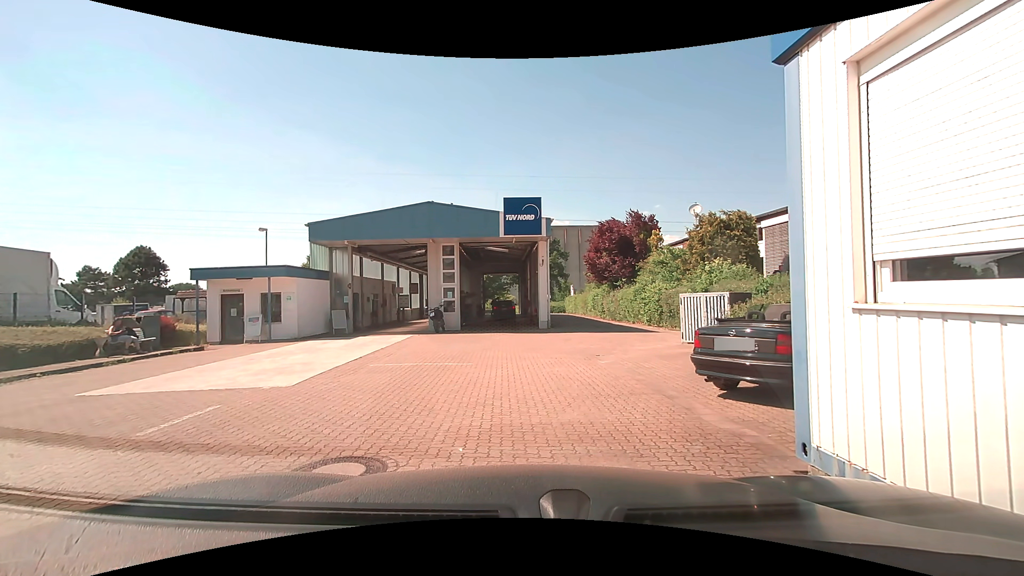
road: service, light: Day
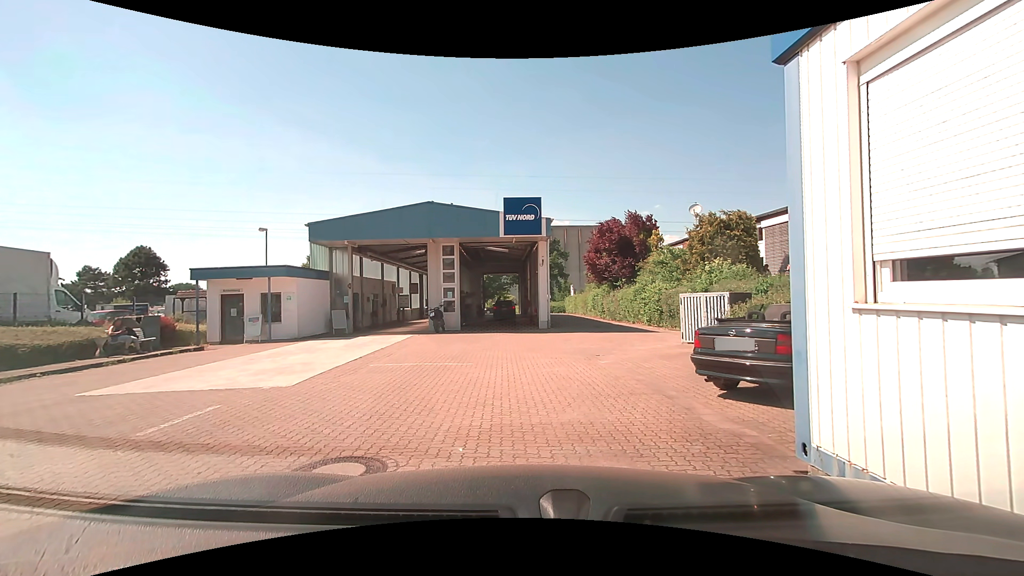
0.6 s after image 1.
(0.0, 0.0) m; 0°
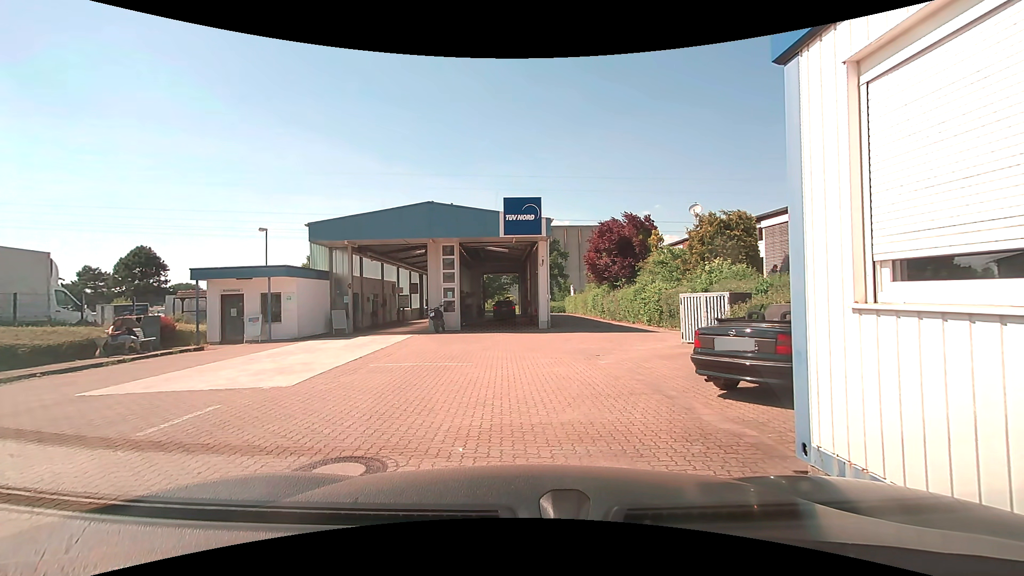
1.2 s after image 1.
(0.0, 0.0) m; 0°
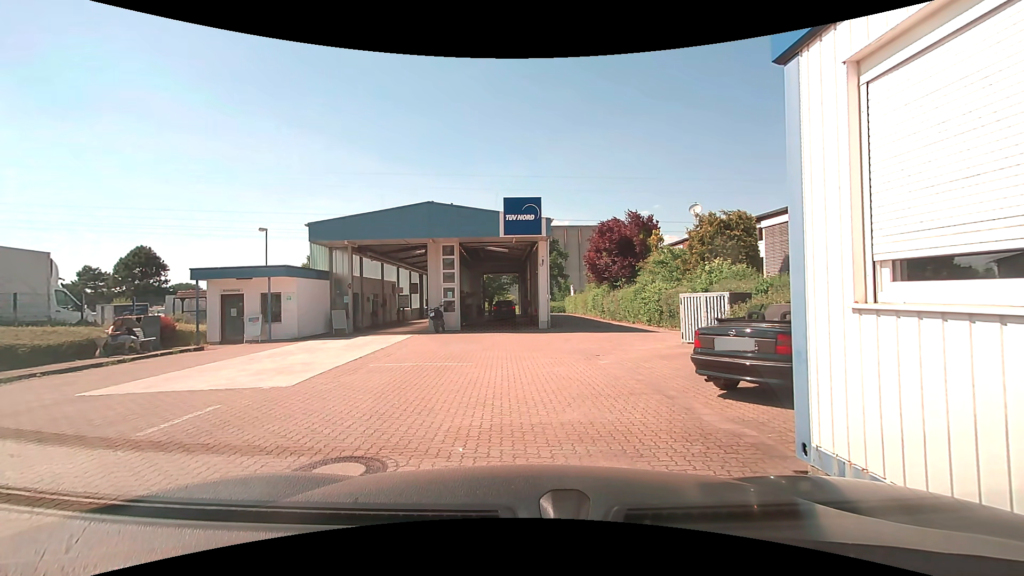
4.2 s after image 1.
(0.0, 0.0) m; 0°
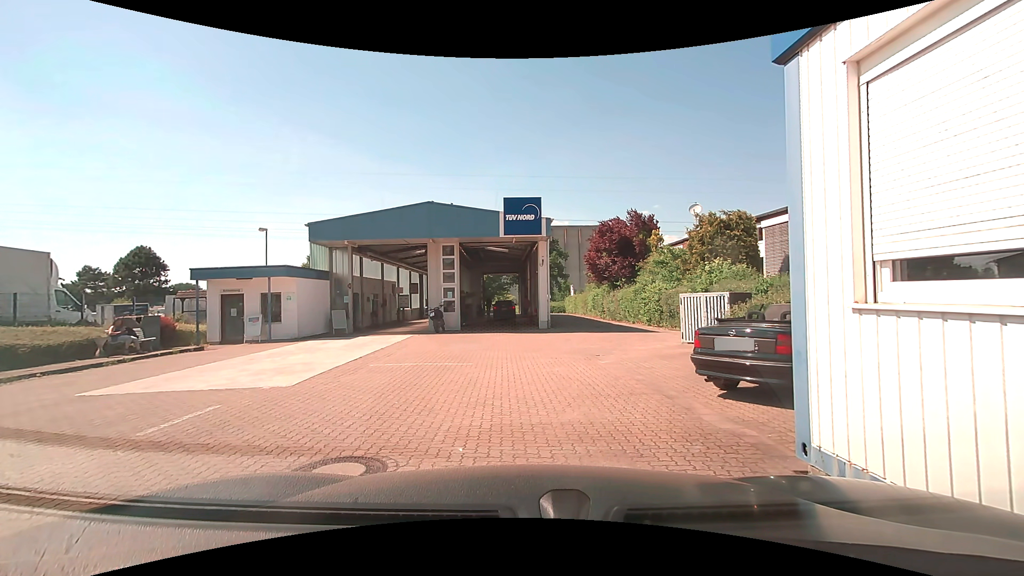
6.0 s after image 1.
(0.0, 0.0) m; 0°
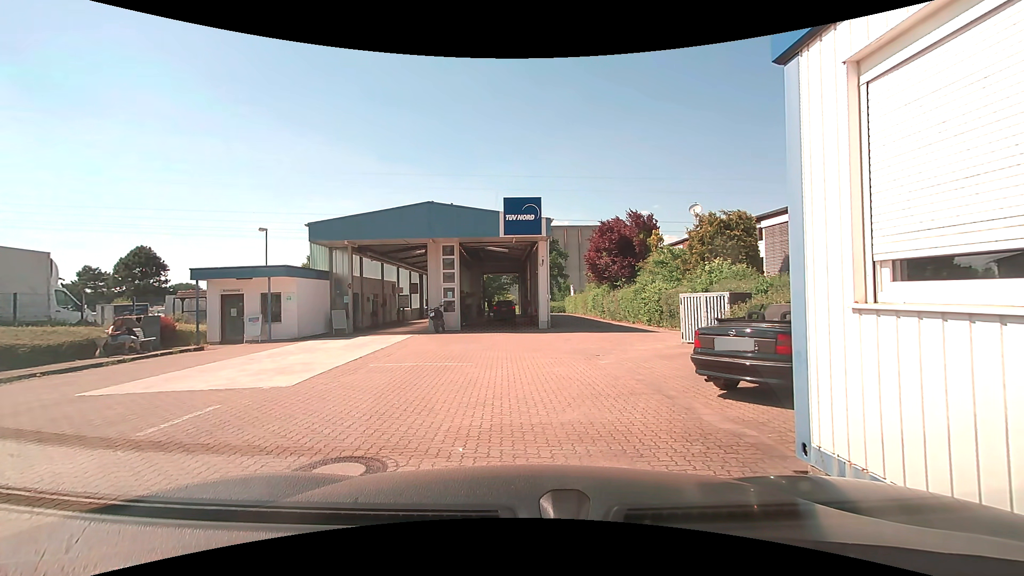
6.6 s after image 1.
(0.0, 0.0) m; 0°
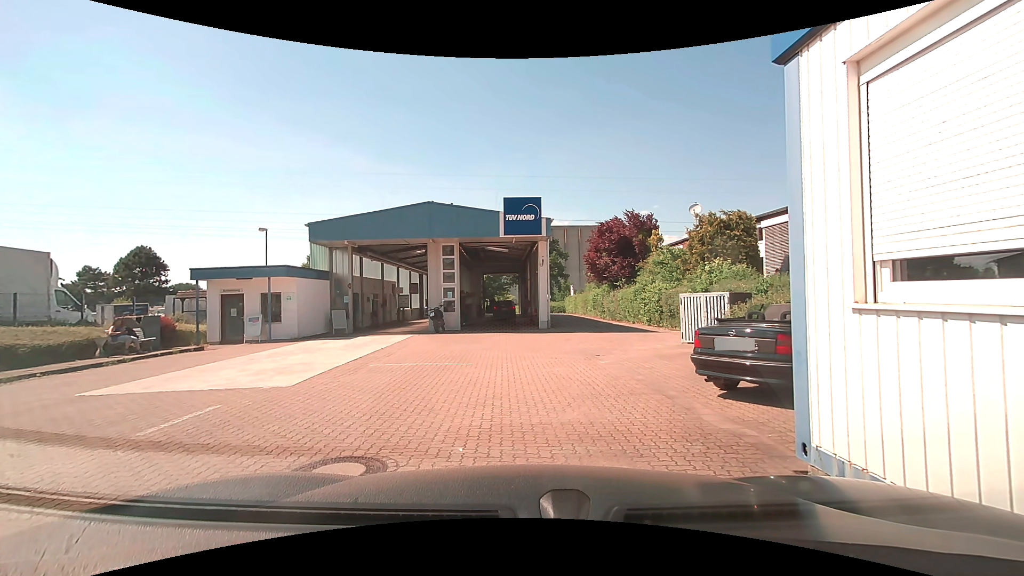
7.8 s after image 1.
(0.0, 0.0) m; 0°
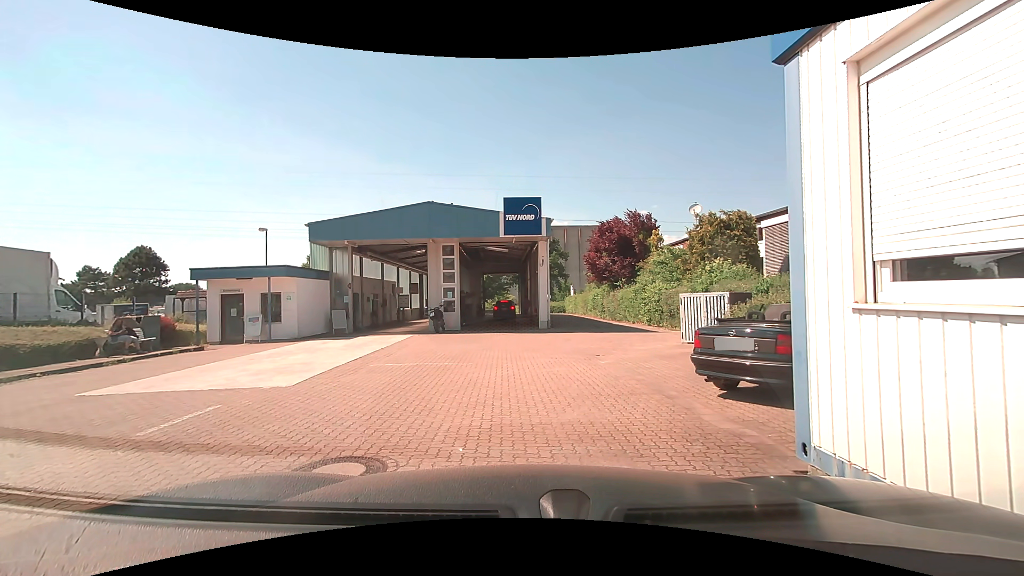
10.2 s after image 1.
(0.0, 0.0) m; 0°
